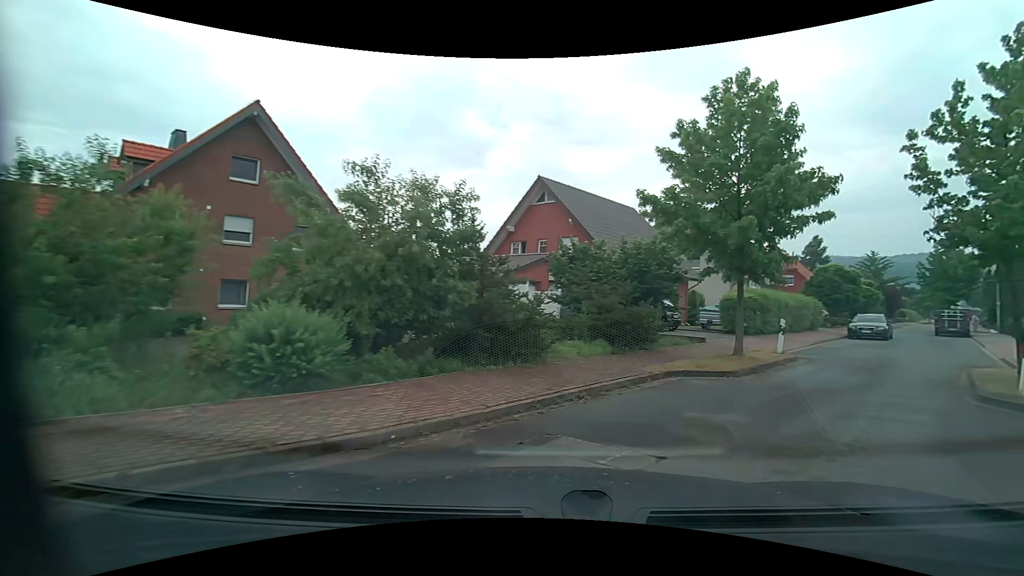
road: residential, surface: asphalt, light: Day
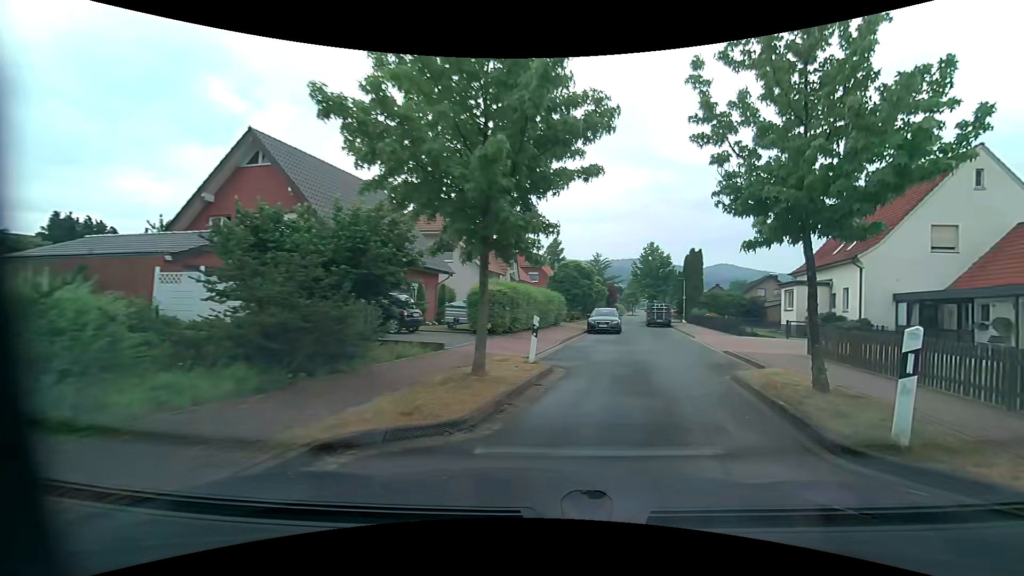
(+1.3, +5.7) m; +26°
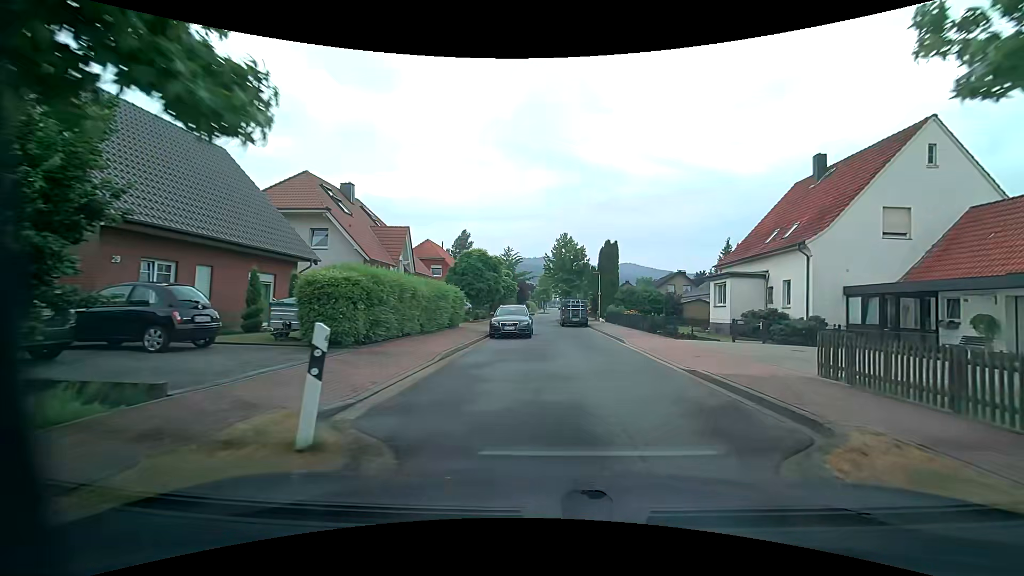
(+0.8, +6.8) m; +10°
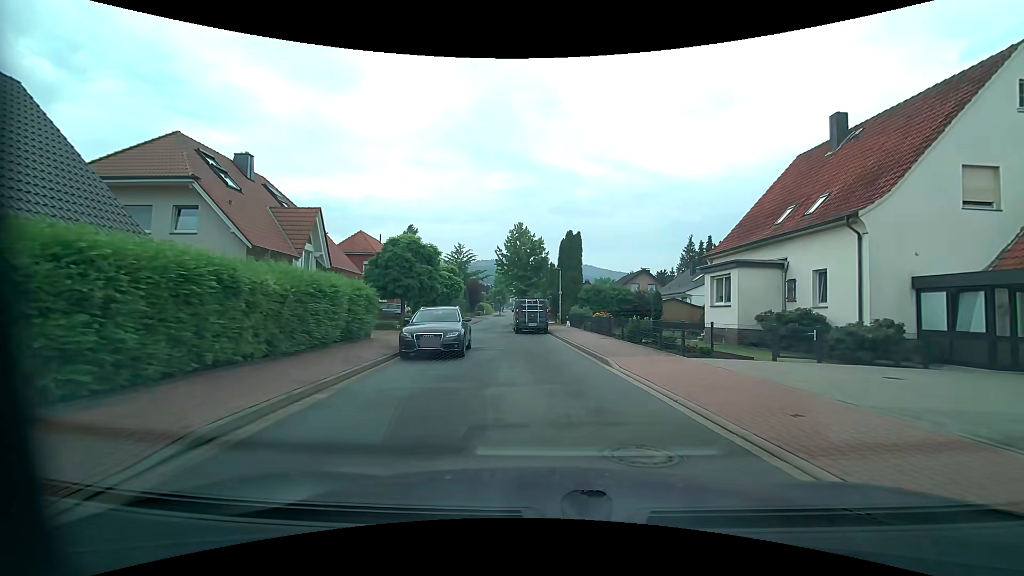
(+0.4, +7.6) m; +6°
